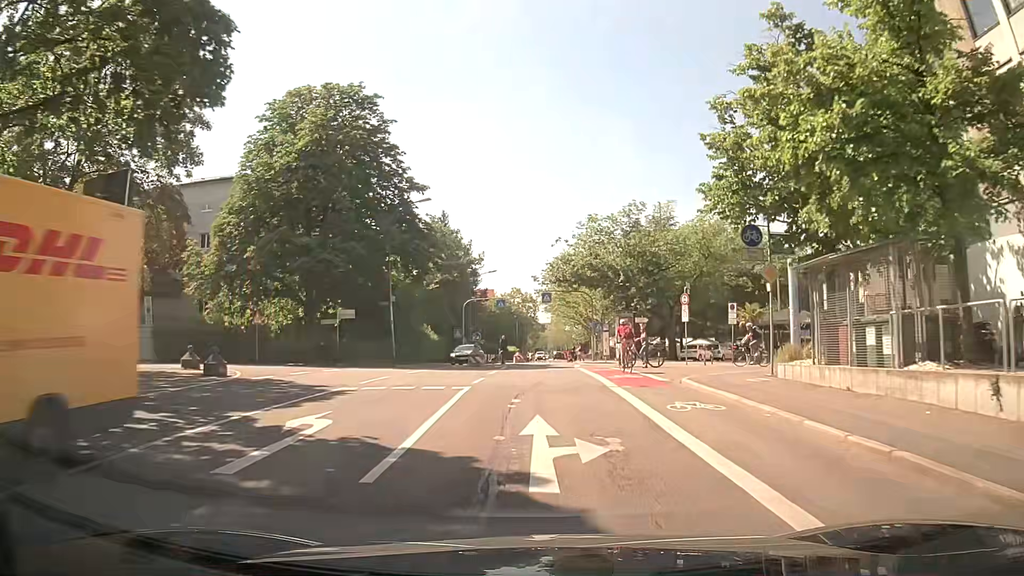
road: secondary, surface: asphalt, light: Day
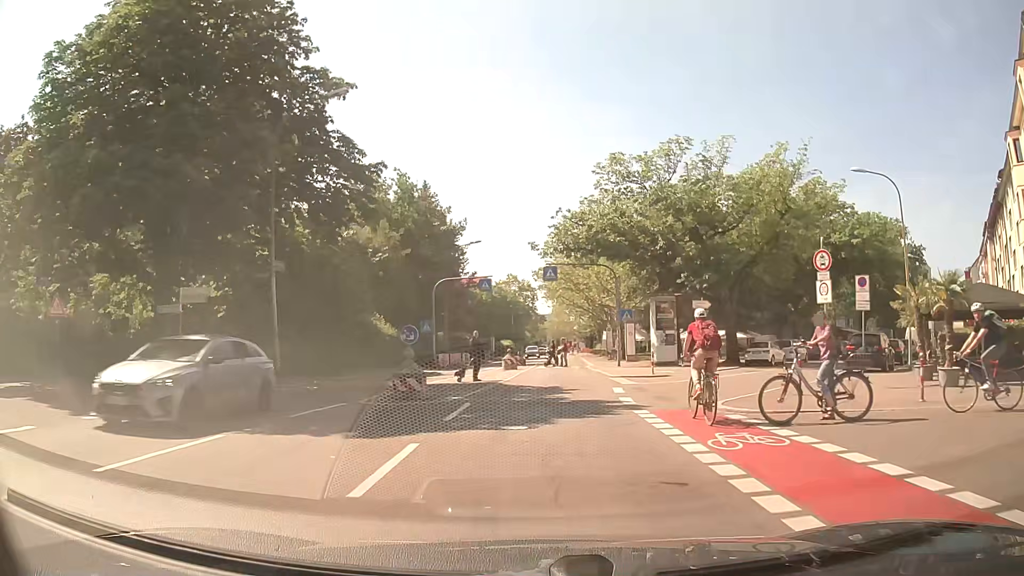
(-0.1, +17.5) m; 0°
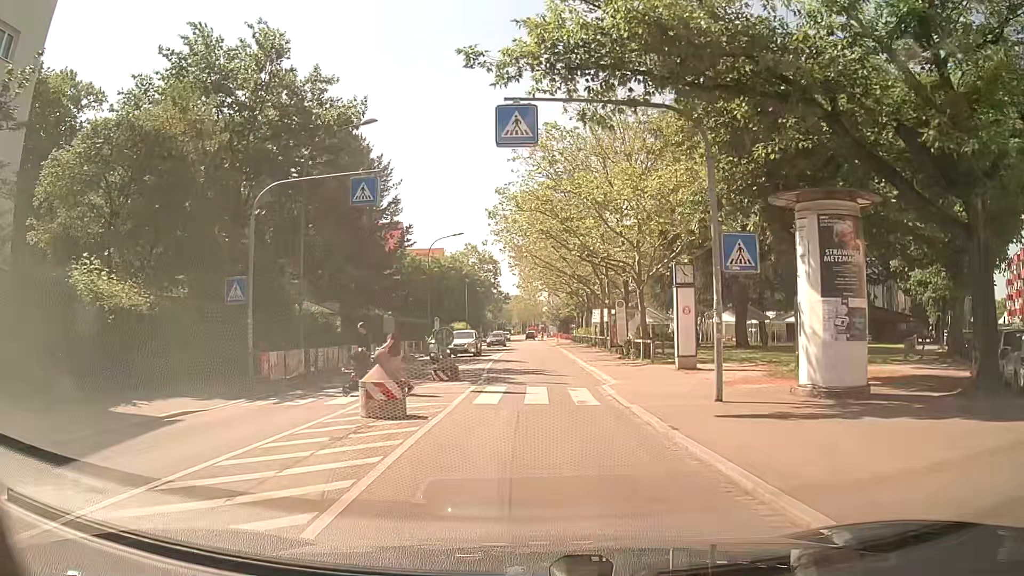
(+0.5, +26.0) m; +3°
(0, +10) (0, +20) (0, +30) (0, +40) (0, +50) (-1, +60) (-1, +70) (-1, +80) (-1, +90) (-1, +100) m
